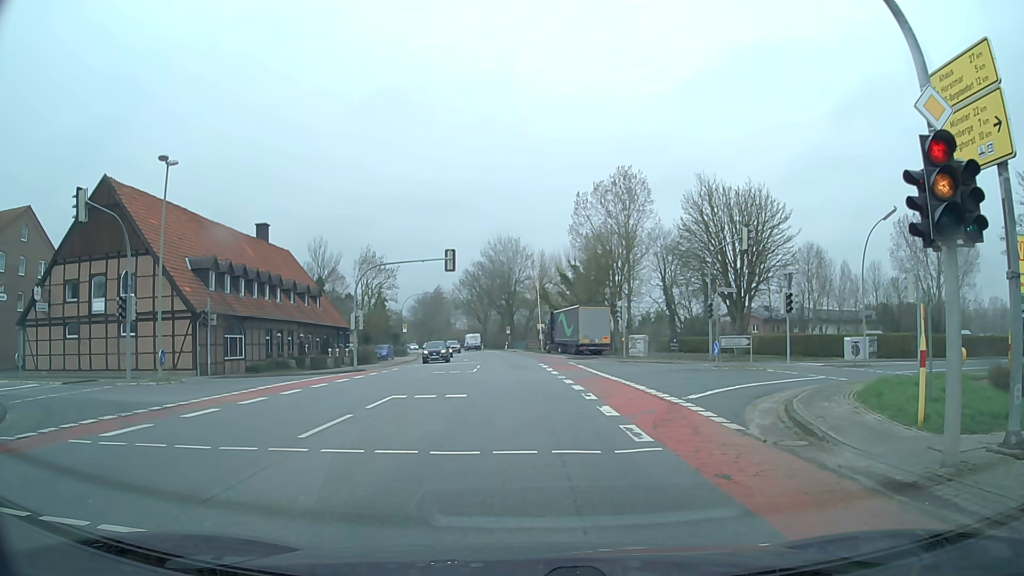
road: secondary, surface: asphalt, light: Day
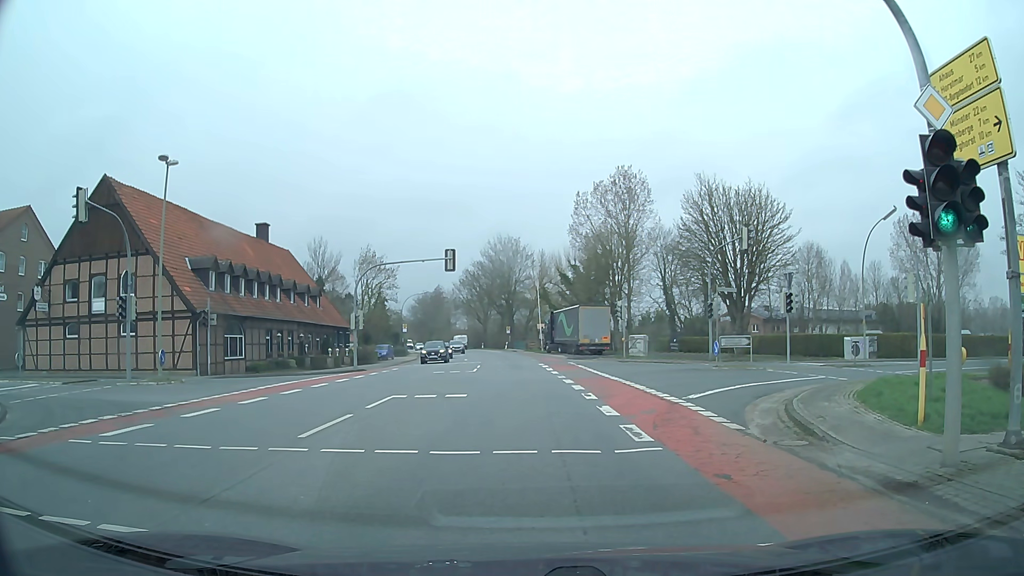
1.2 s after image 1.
(0.0, 0.0) m; 0°
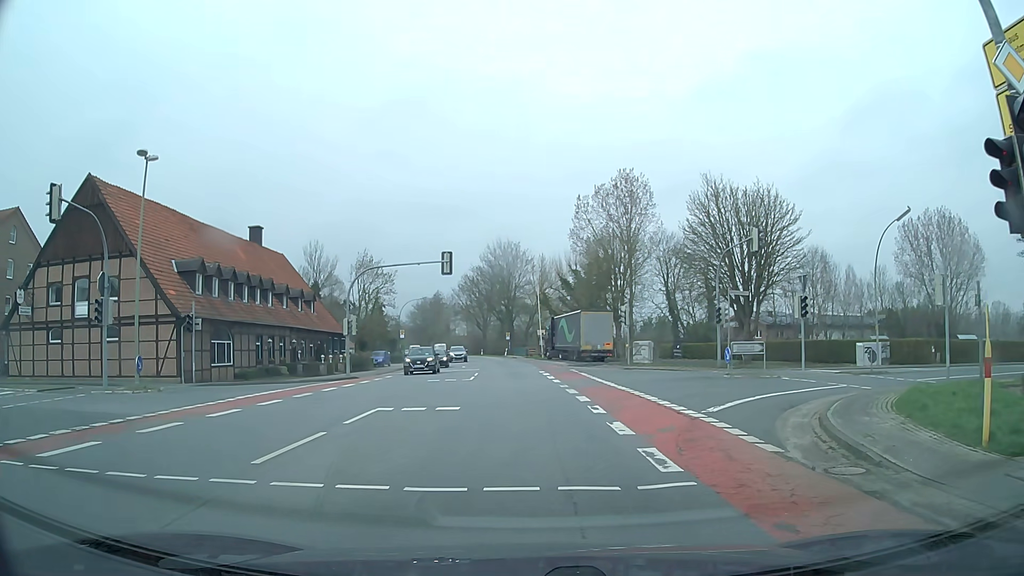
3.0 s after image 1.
(0.0, +2.0) m; -1°
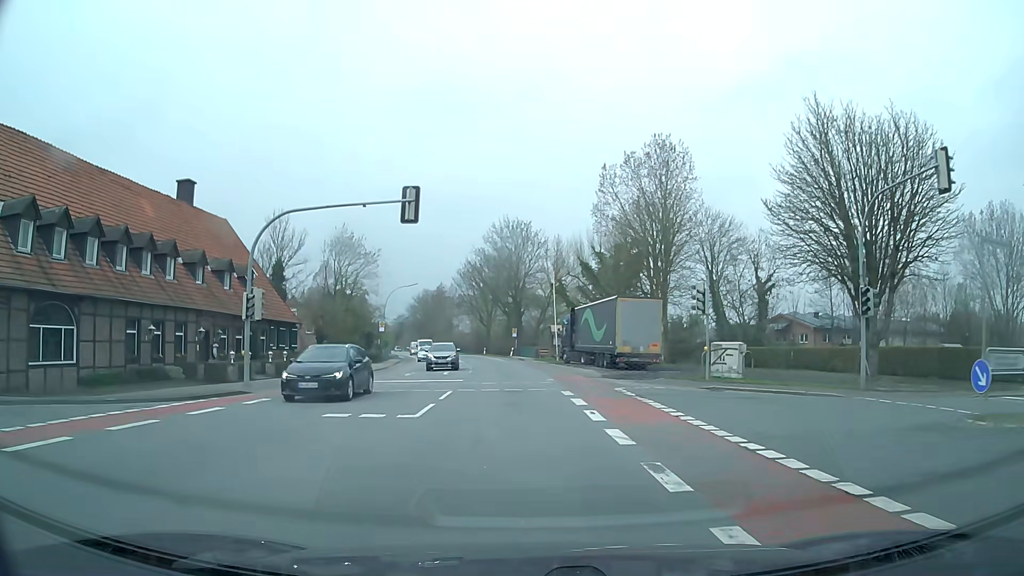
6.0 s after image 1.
(0.0, +16.8) m; 0°
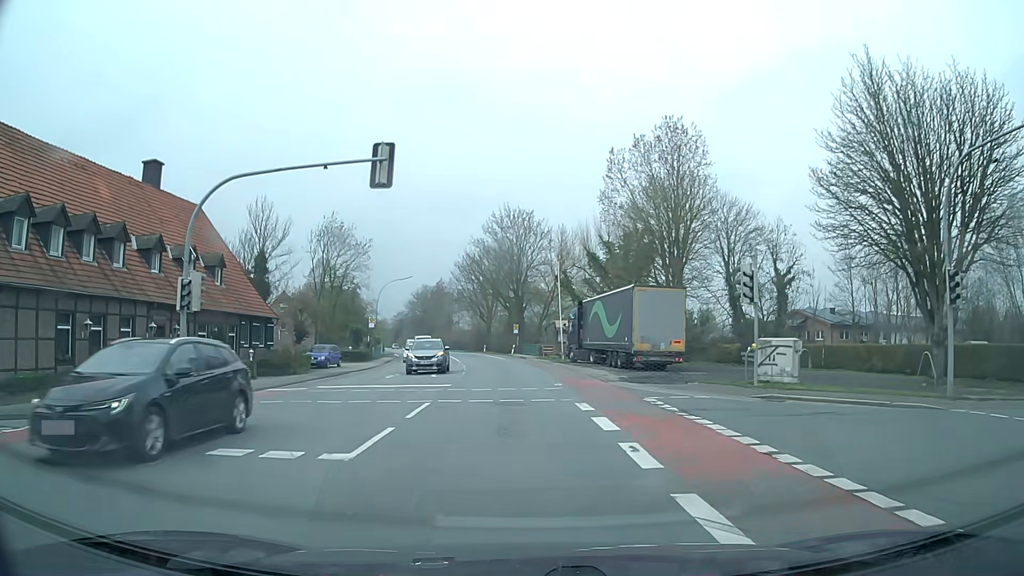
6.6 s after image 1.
(0.0, +5.3) m; 0°
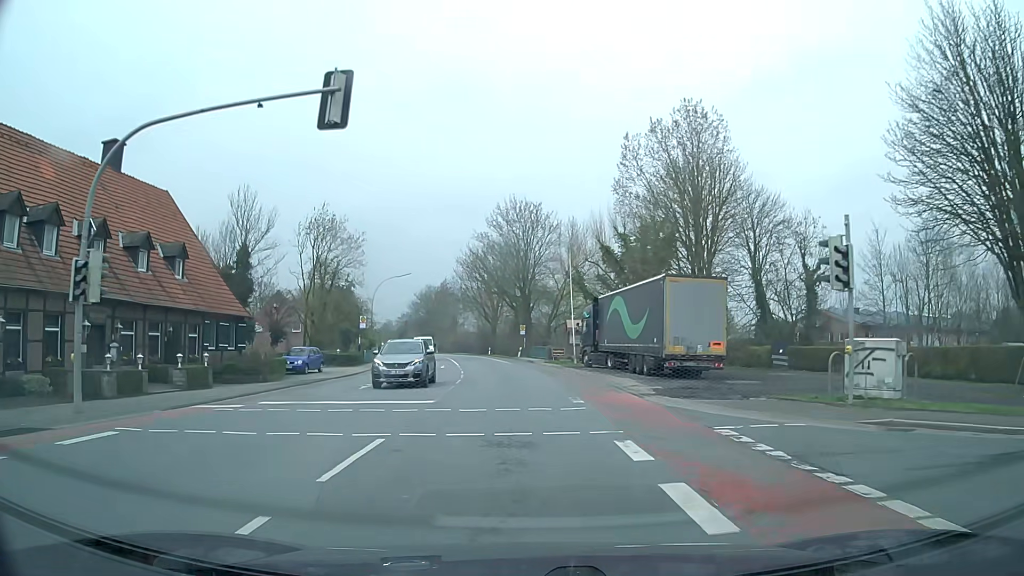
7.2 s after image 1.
(-0.1, +5.8) m; -1°
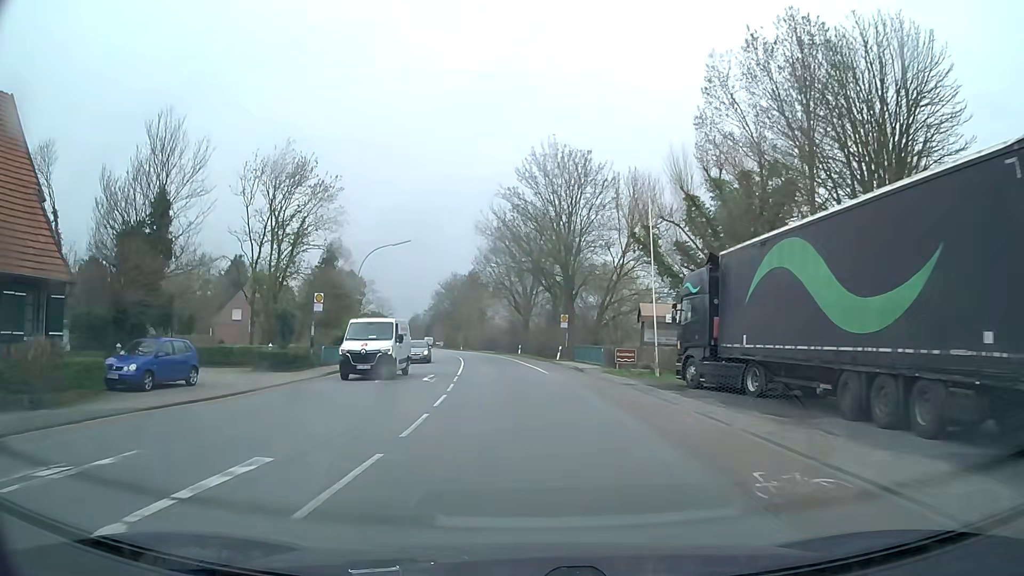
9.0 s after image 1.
(-0.4, +19.5) m; -3°
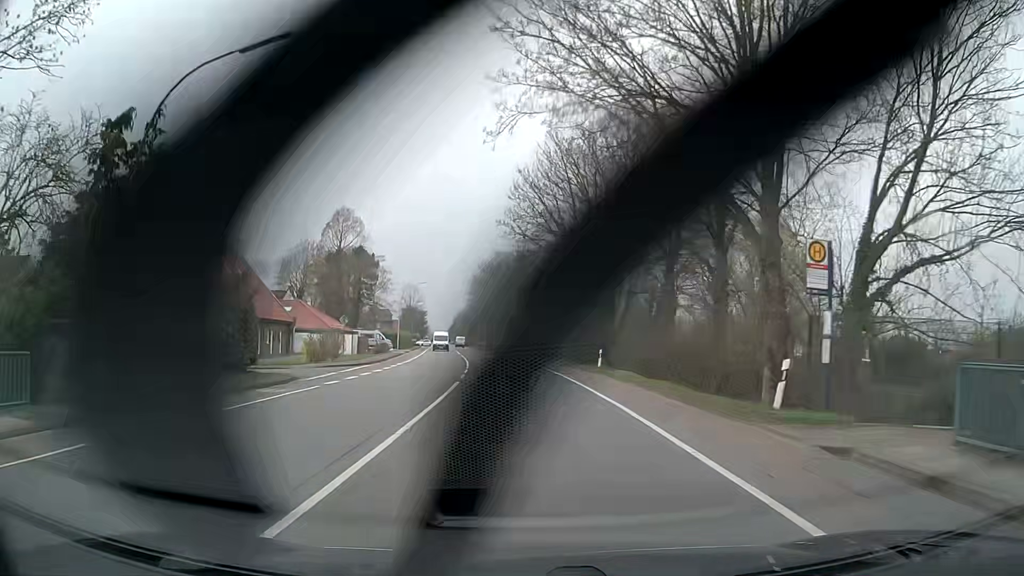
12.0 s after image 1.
(-1.7, +35.5) m; -5°
(0, +10) (0, +20) (-1, +30) (-2, +40) (-3, +50) (-4, +60) (-5, +70) (-6, +80) (-7, +90) (-9, +100) m
